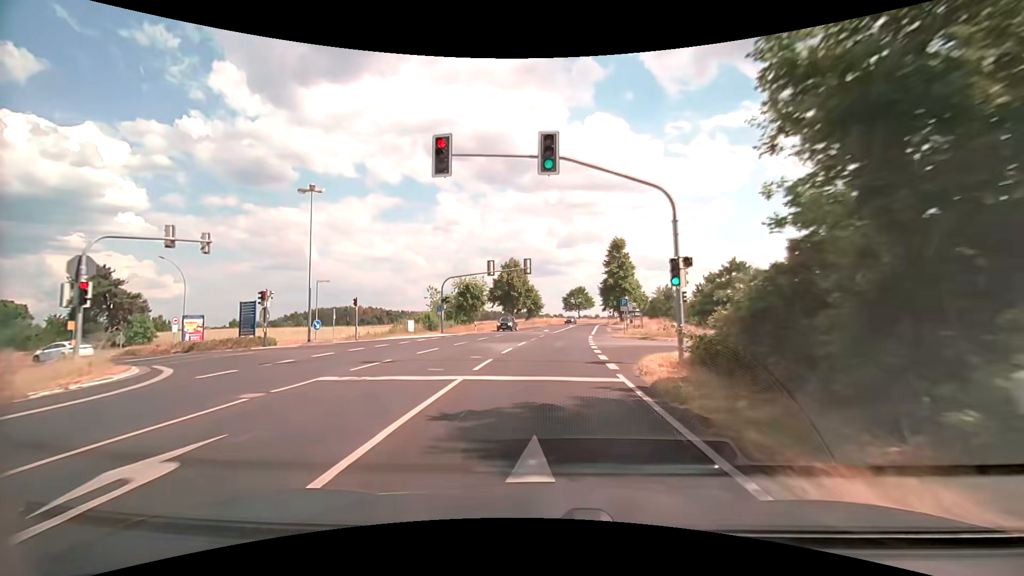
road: secondary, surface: asphalt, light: Day
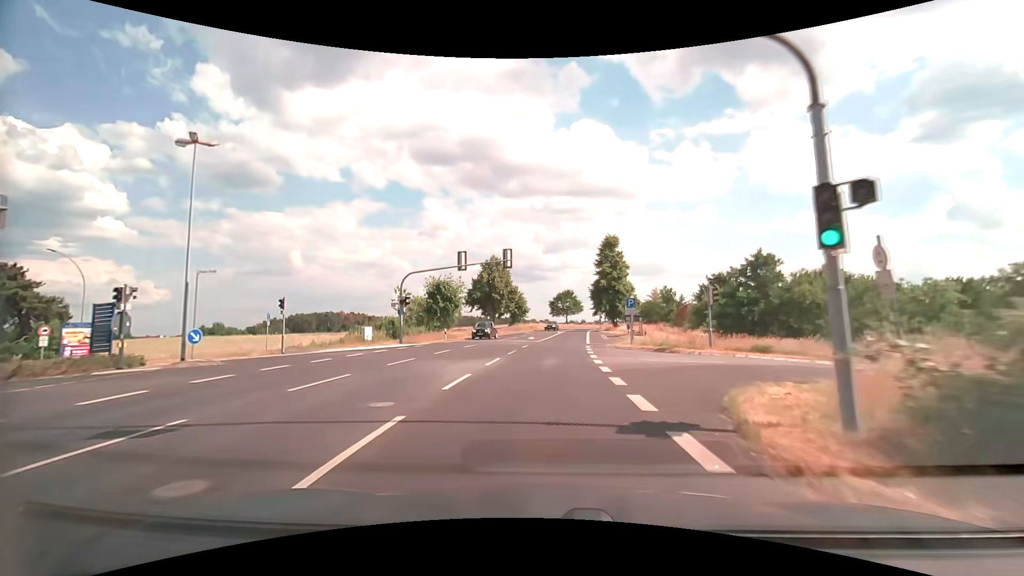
(+0.1, +8.8) m; +2°
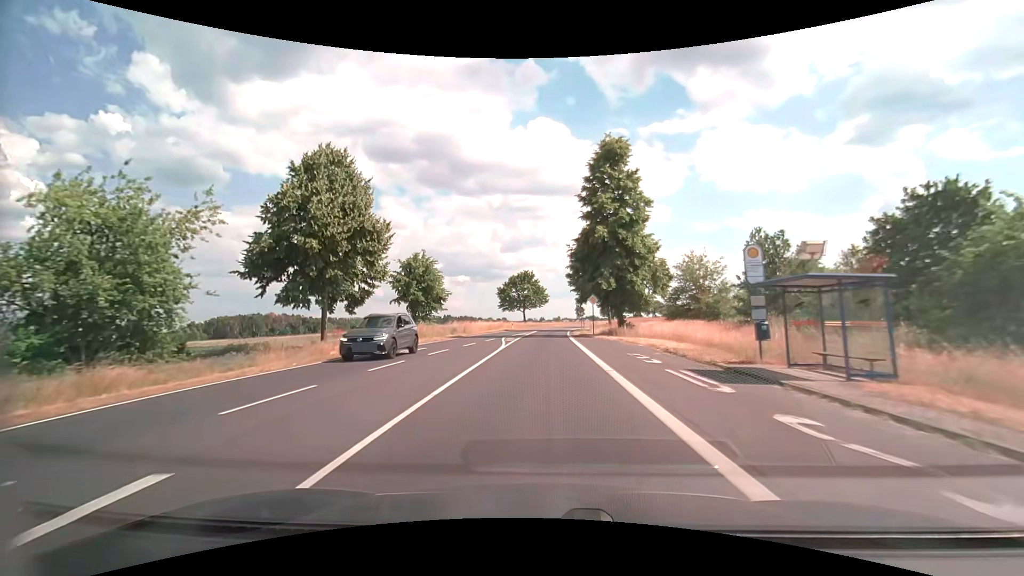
(+2.0, +43.9) m; +5°
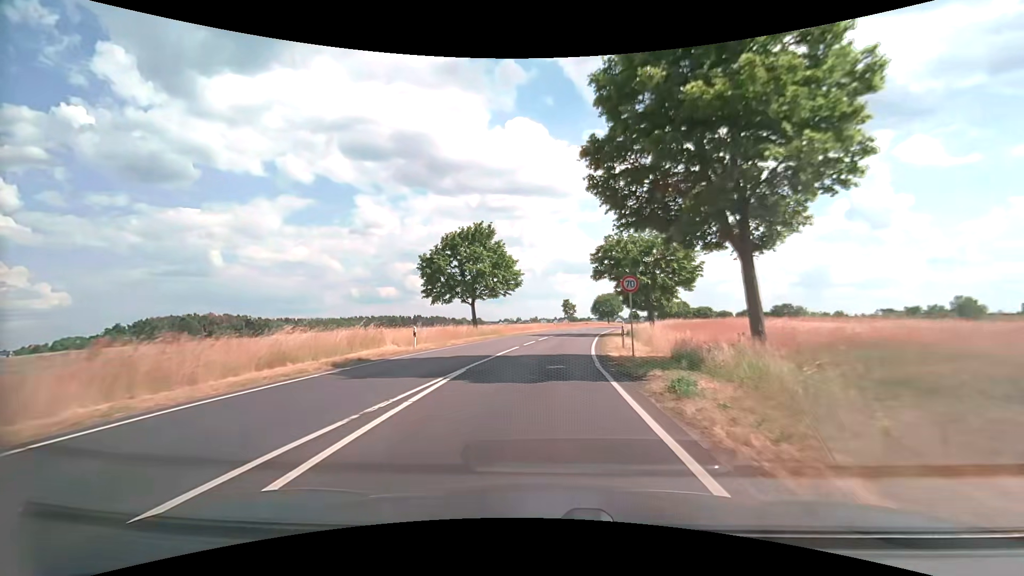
(+0.8, +43.9) m; +3°
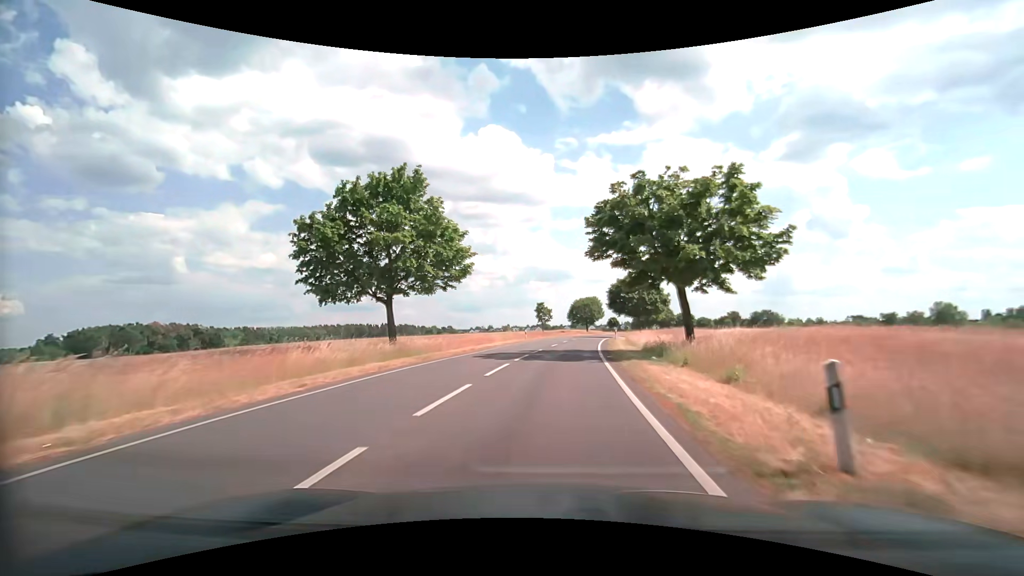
(+0.4, +17.7) m; +3°
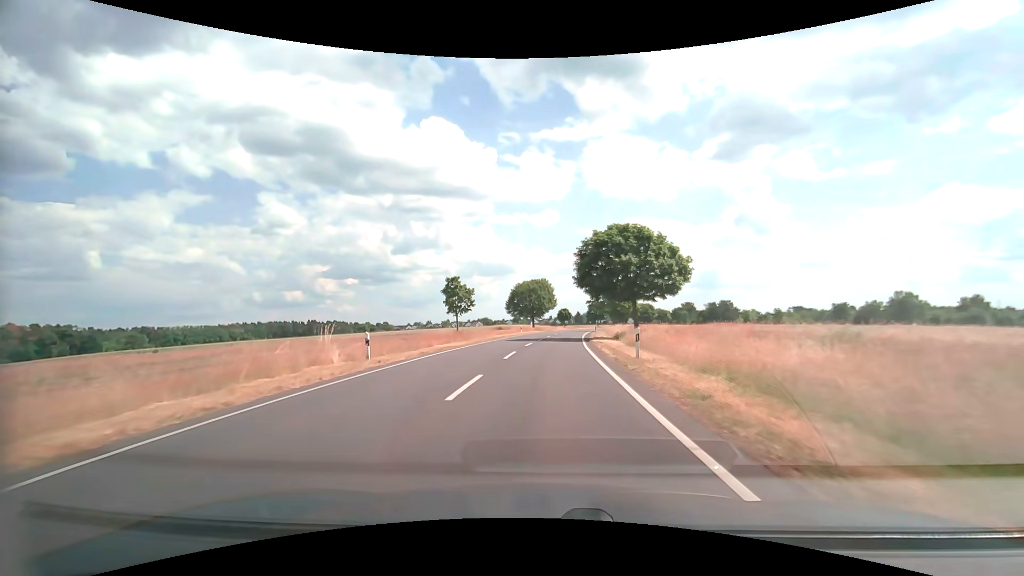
(+2.5, +36.6) m; +7°
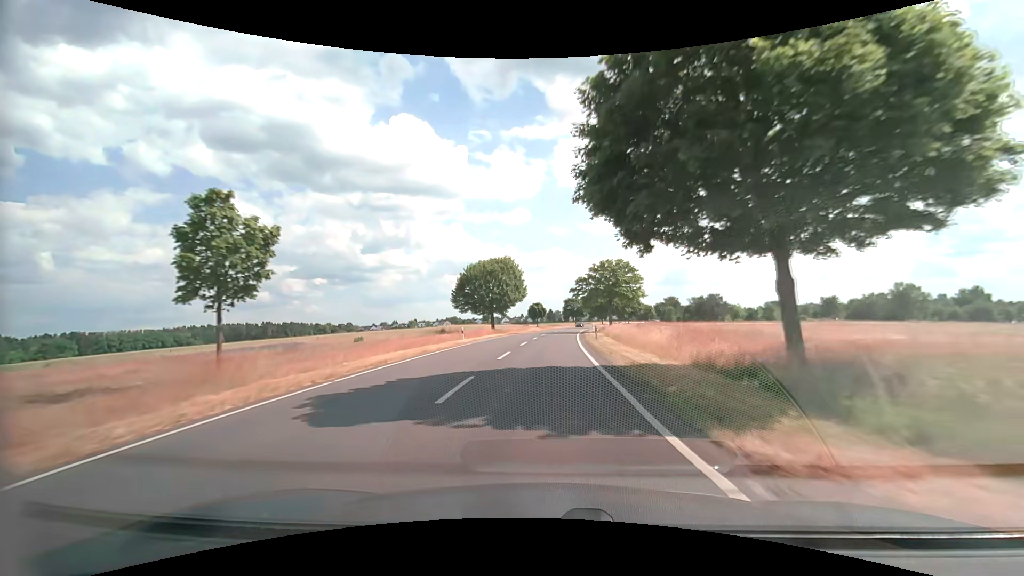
(+0.8, +28.9) m; +3°
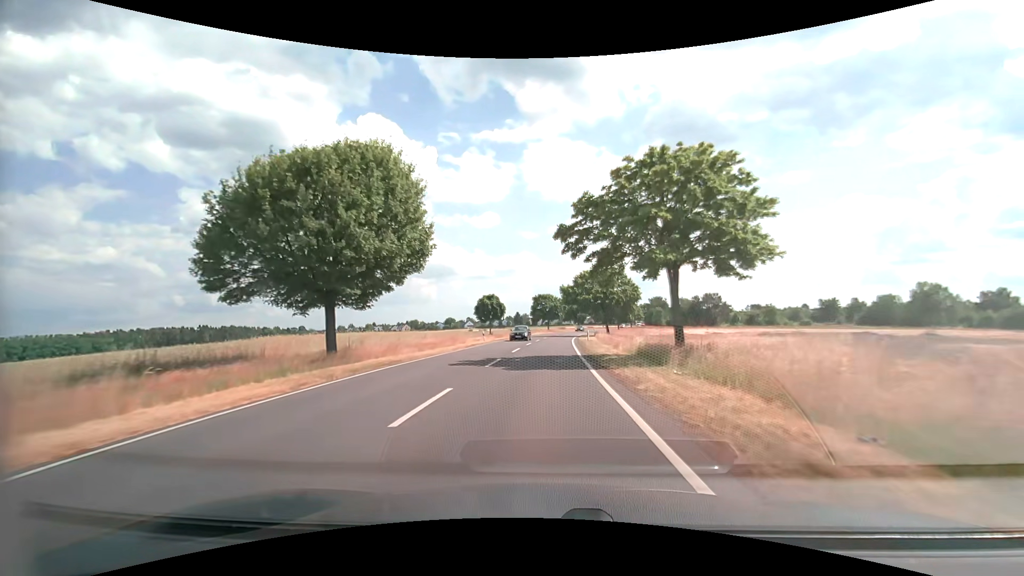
(+1.2, +40.4) m; +3°
(0, +10) (0, +20) (+1, +30) (+1, +40) (+2, +50) (+3, +60) (+4, +70) (+5, +80) (+6, +90) (+8, +100) m
